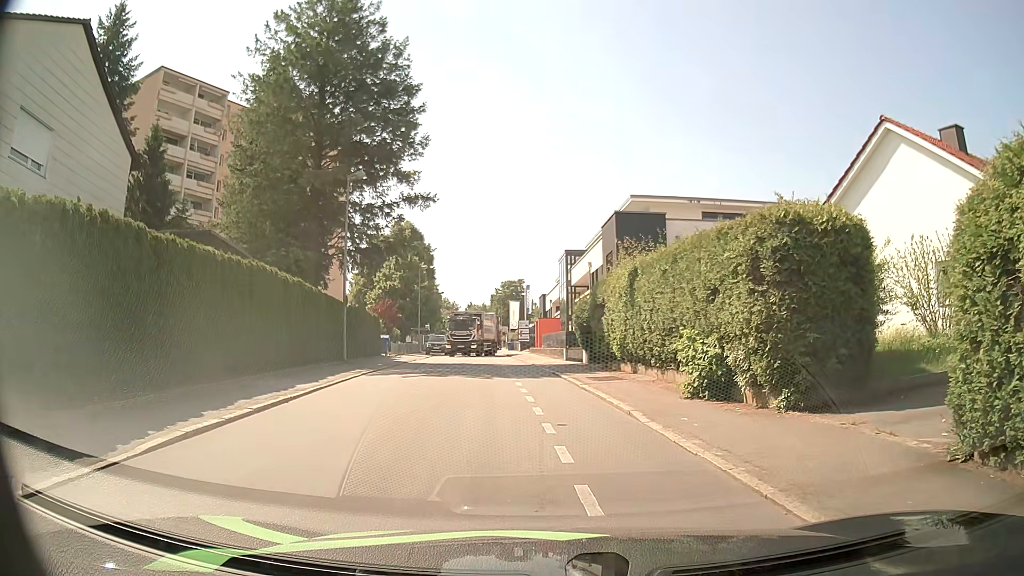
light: Day
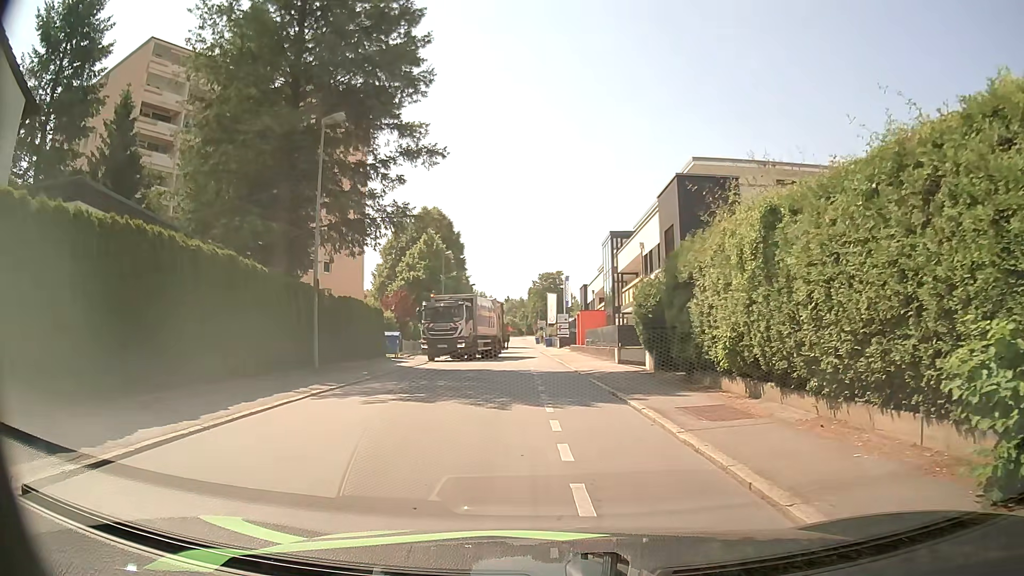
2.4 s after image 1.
(-0.2, +8.1) m; -4°
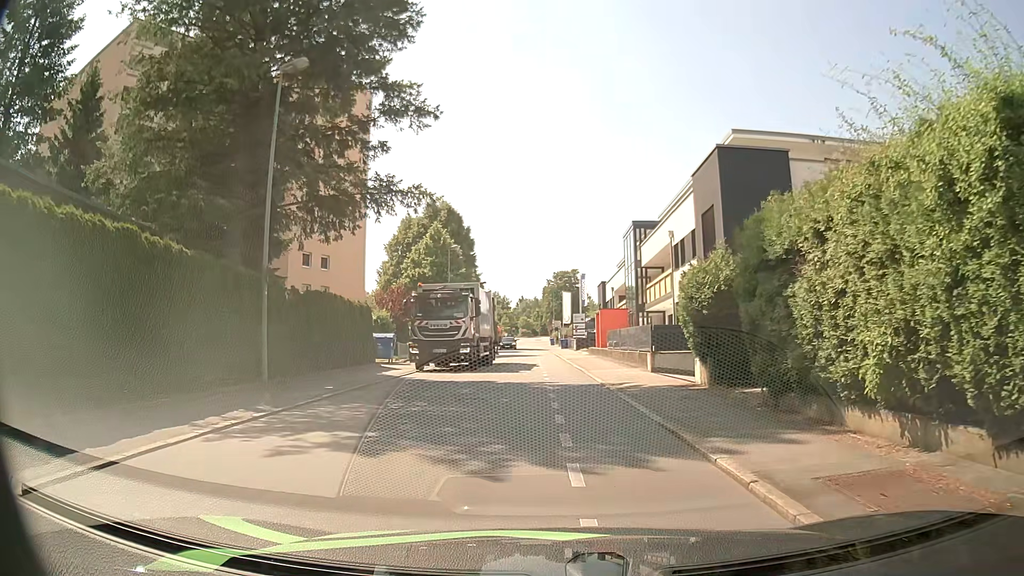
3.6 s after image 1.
(0.0, +5.0) m; 0°
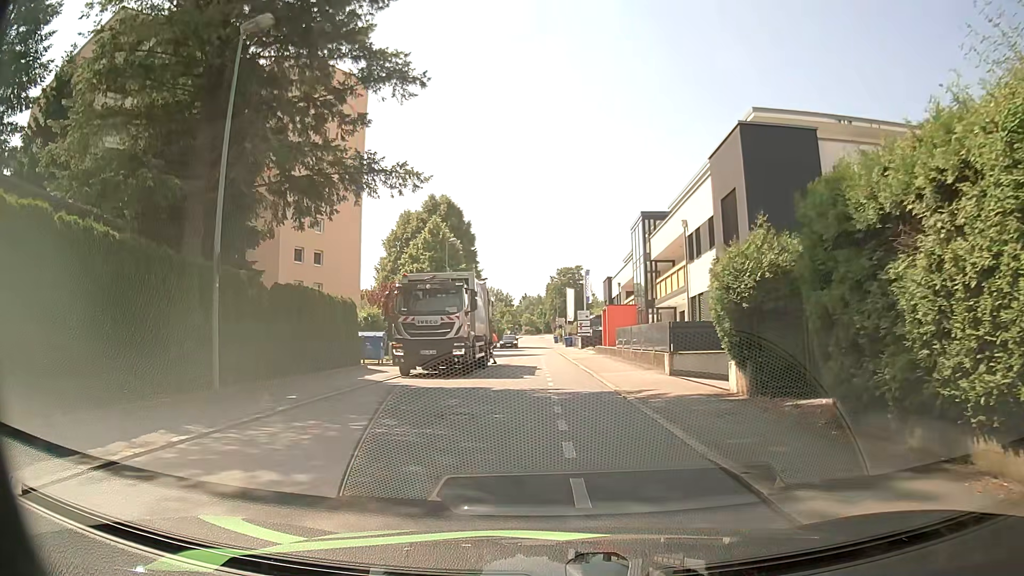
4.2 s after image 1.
(0.0, +2.7) m; 0°
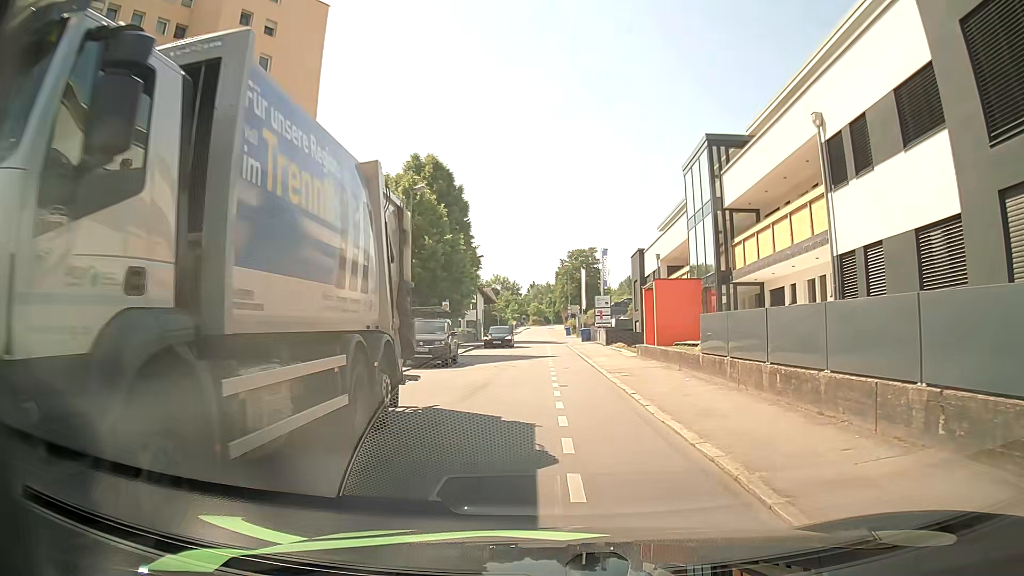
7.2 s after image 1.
(-0.3, +16.0) m; -1°
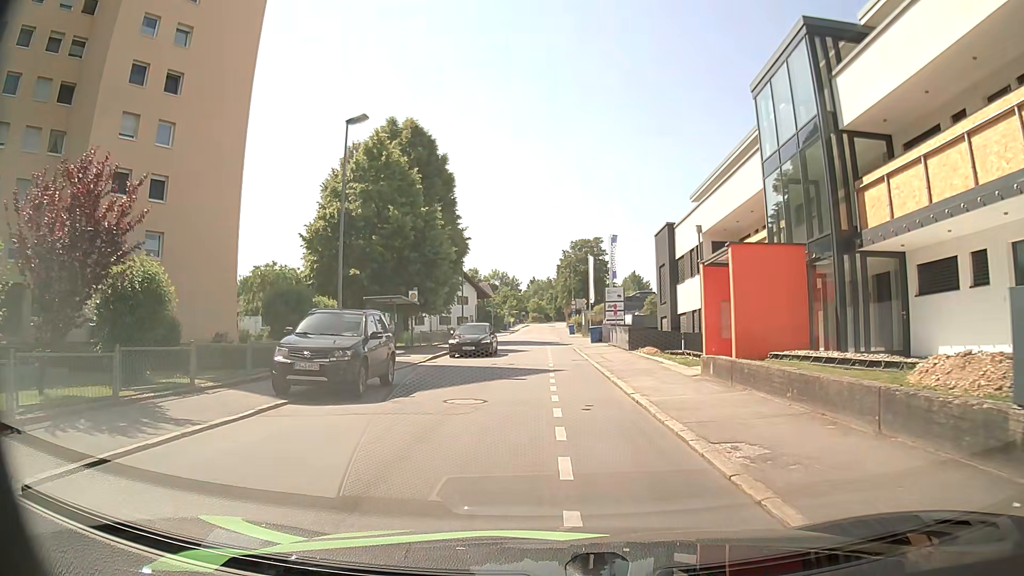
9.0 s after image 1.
(-0.1, +11.3) m; -1°
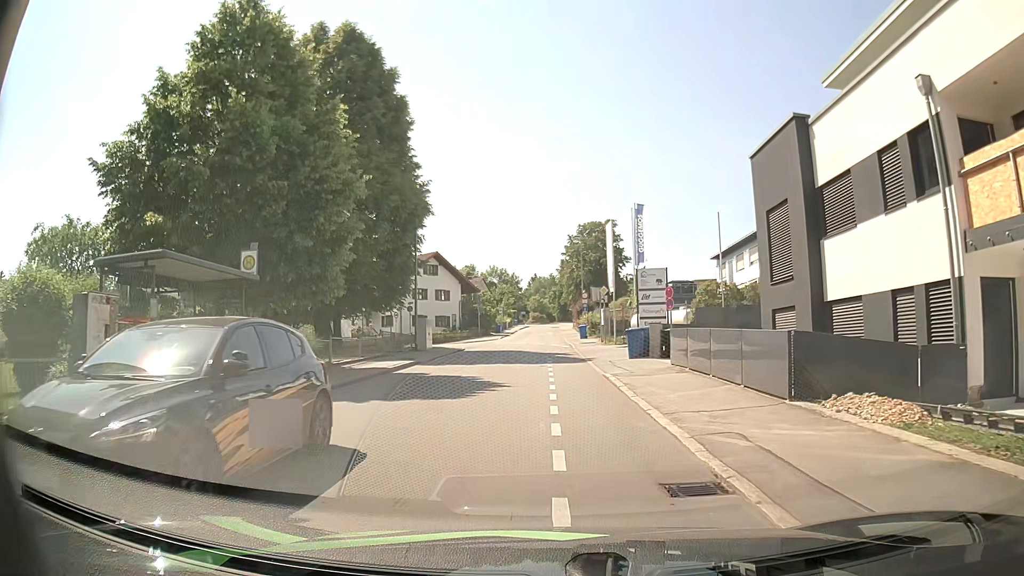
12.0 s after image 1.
(+0.1, +19.6) m; 0°
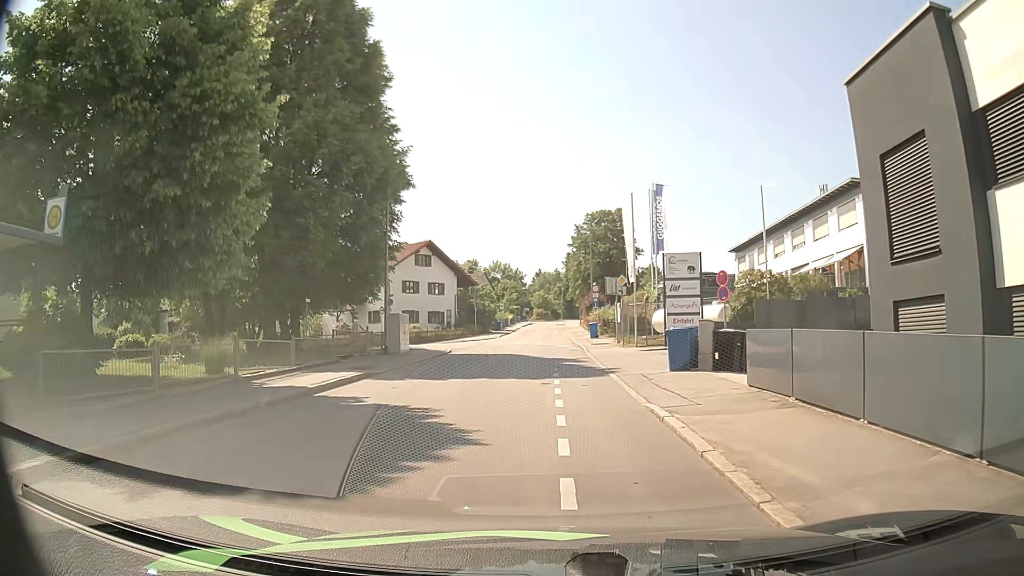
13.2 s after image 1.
(0.0, +7.2) m; 0°
(0, +10) (0, +20) (-1, +30) (-3, +40) (-9, +48) (-16, +55) (-23, +61) (-31, +68) (-38, +75) (-45, +82) m
